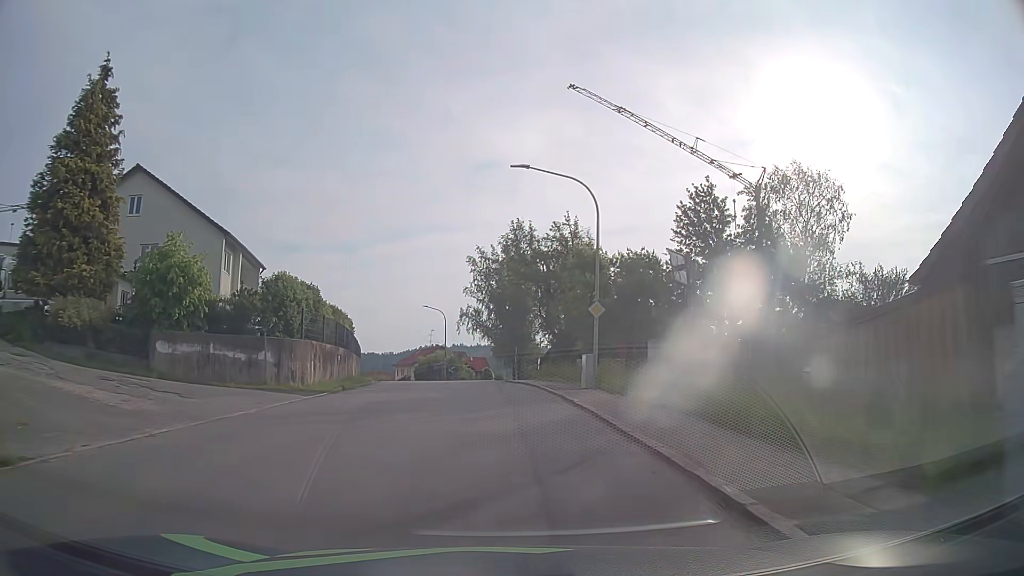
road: tertiary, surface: asphalt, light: Day
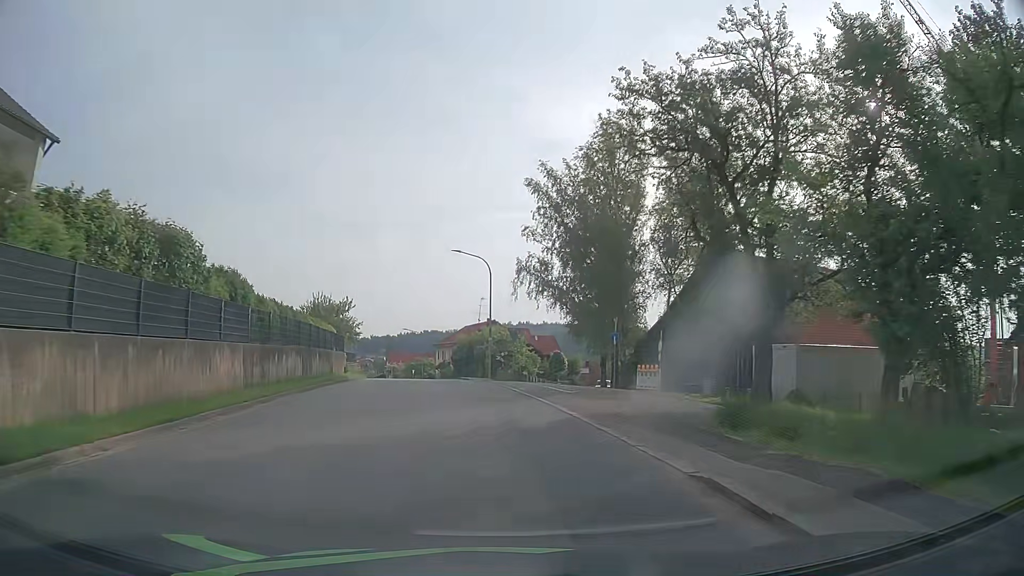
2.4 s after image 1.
(-1.0, +29.6) m; -5°
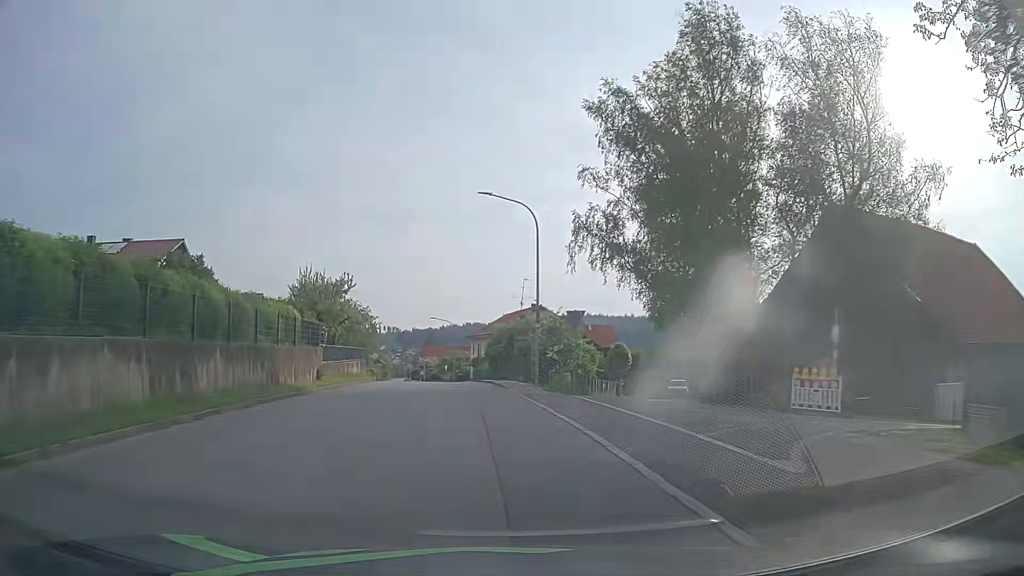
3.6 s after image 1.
(-0.4, +14.9) m; -3°
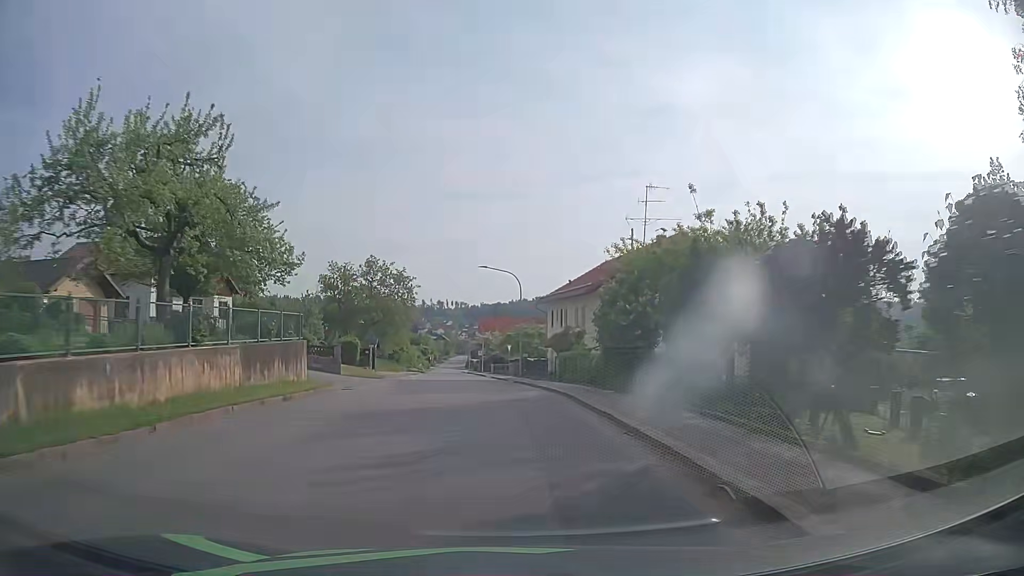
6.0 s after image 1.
(-2.1, +30.5) m; -6°
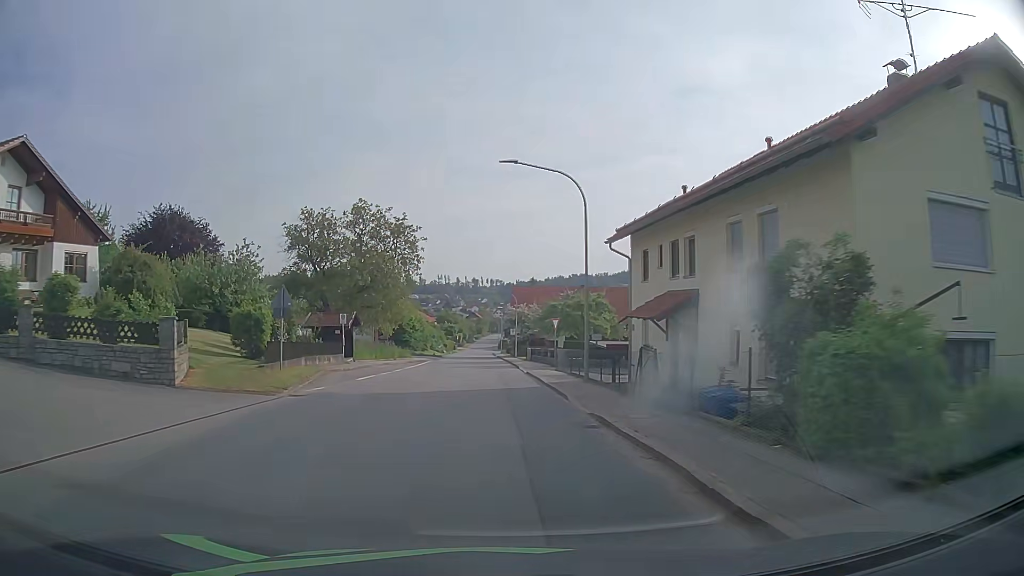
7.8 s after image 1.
(-0.4, +22.8) m; -2°
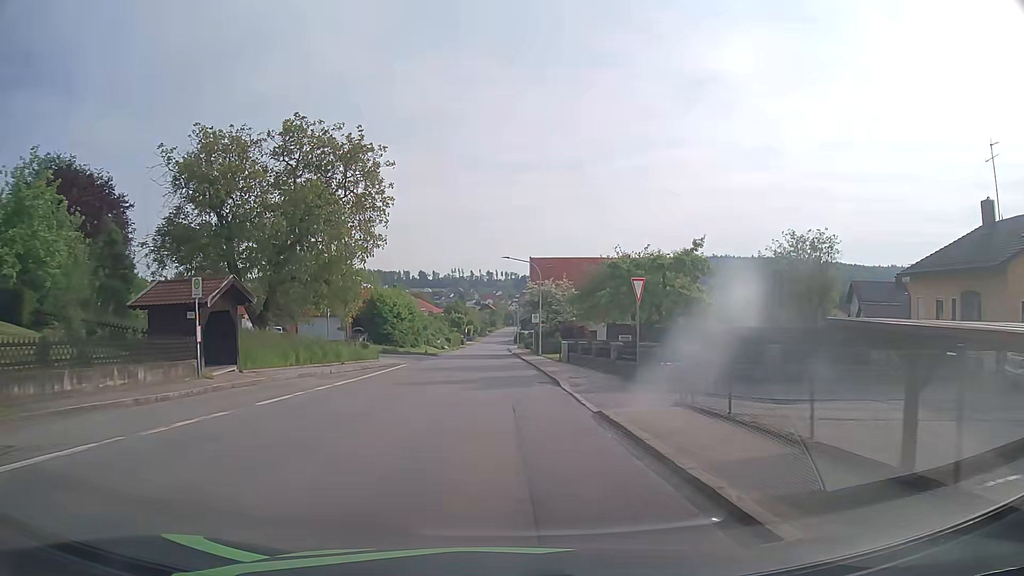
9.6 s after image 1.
(-0.5, +22.5) m; -2°
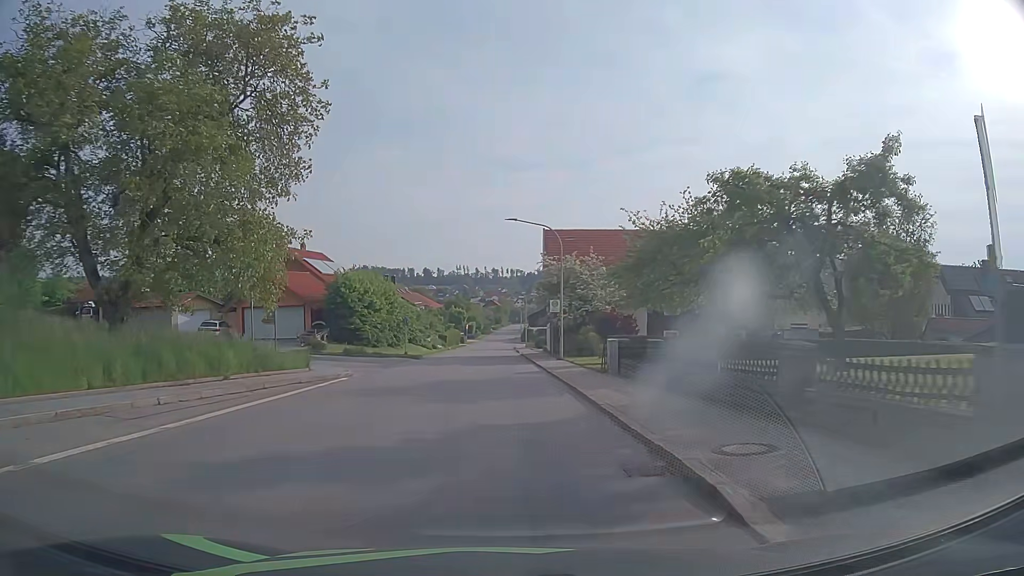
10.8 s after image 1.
(-0.1, +15.0) m; -1°
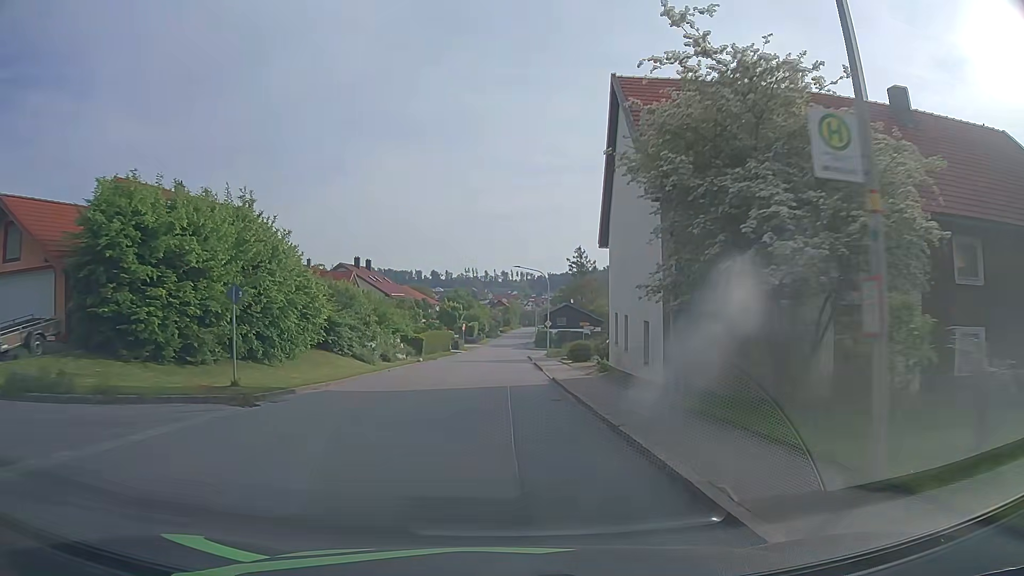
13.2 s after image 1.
(-0.2, +29.8) m; -1°
(0, +10) (0, +20) (0, +30) (0, +40) (0, +50) (0, +60) (+1, +70) (+1, +80) (+1, +90) (+2, +100) m
